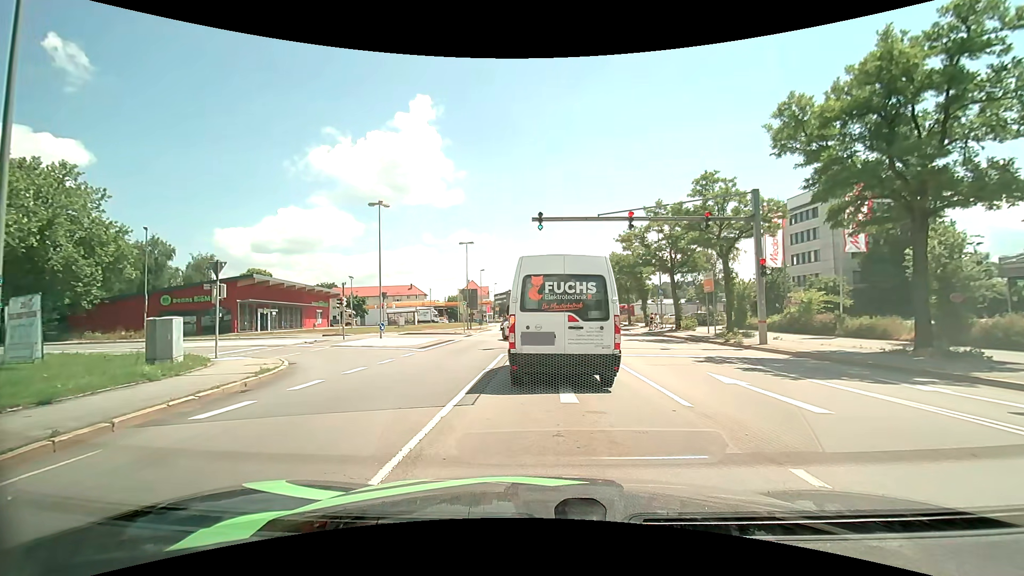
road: primary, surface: asphalt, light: Day
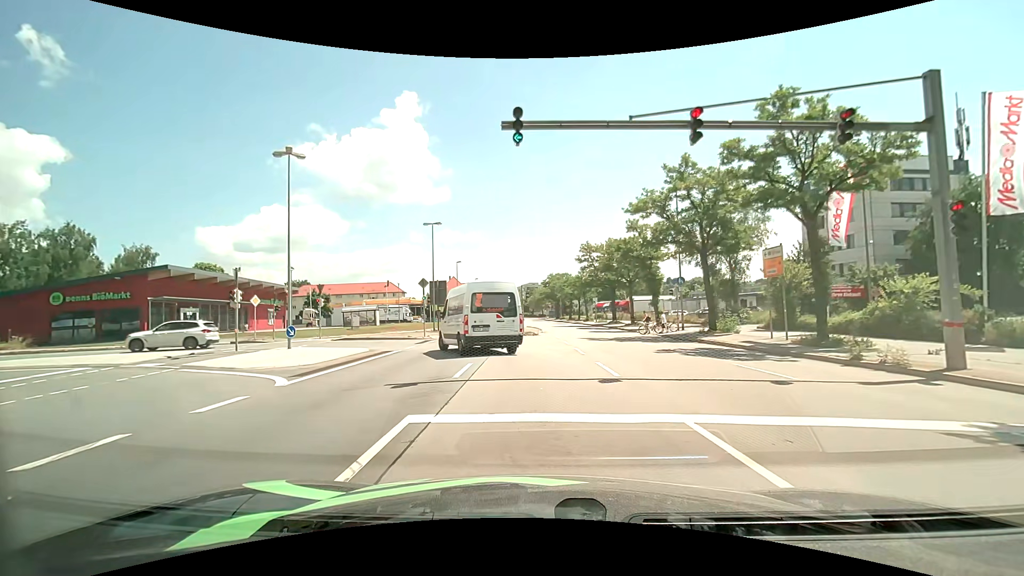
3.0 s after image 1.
(+0.1, +11.8) m; +1°
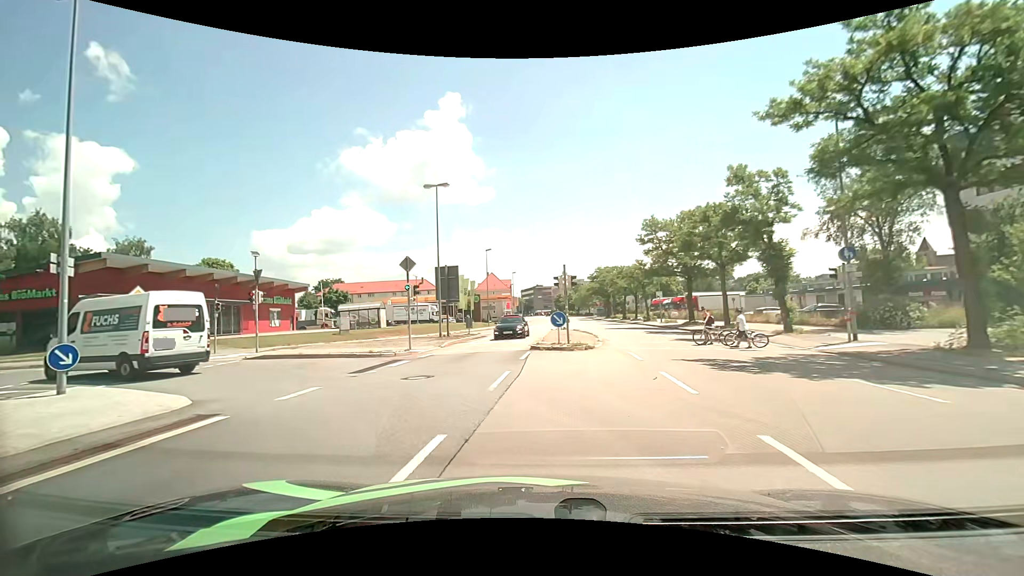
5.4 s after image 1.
(-0.2, +14.4) m; -4°
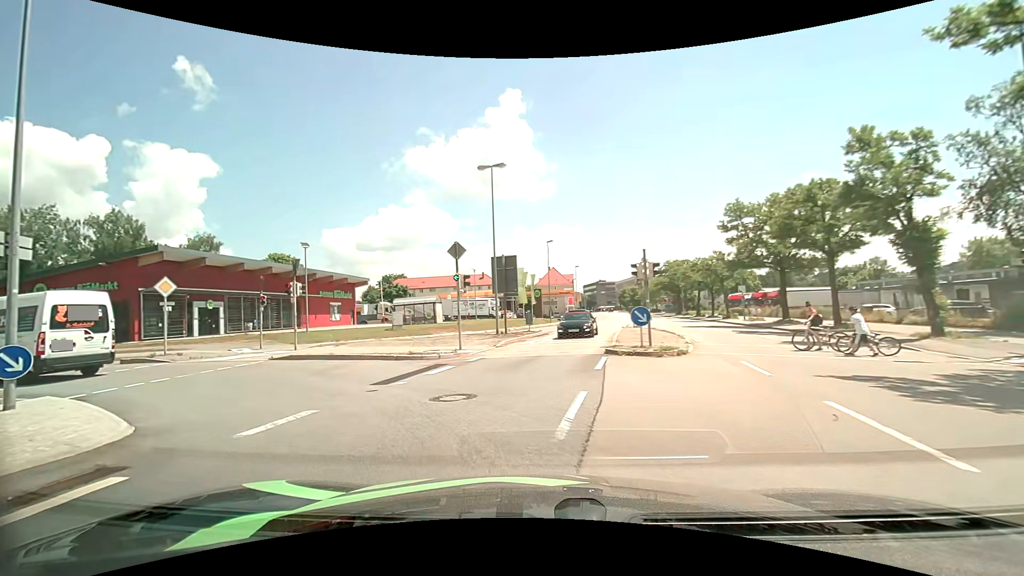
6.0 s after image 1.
(-0.2, +3.6) m; -6°
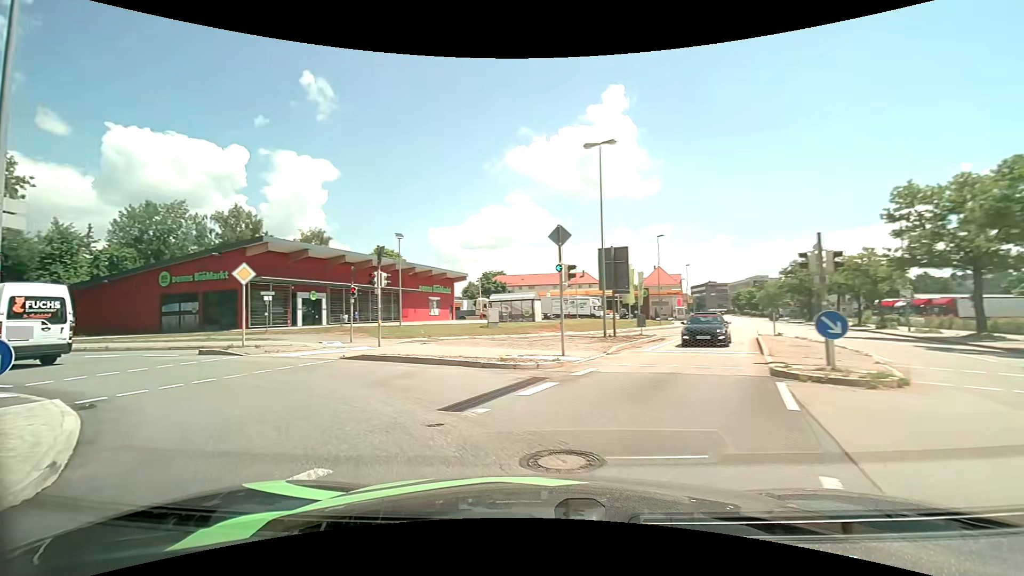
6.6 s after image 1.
(-0.4, +3.7) m; -11°
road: primary_link
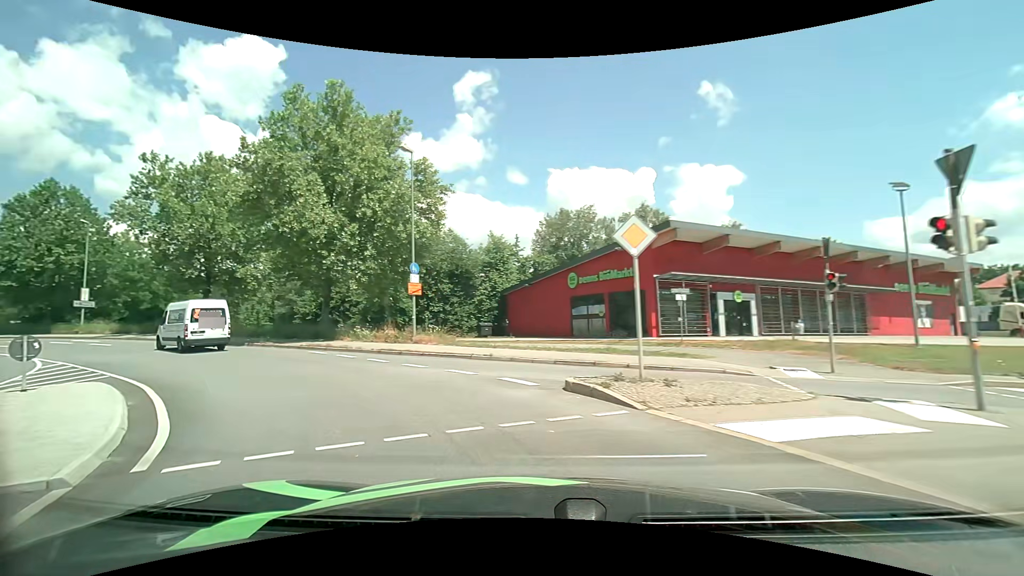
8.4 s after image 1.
(-4.3, +10.5) m; -45°
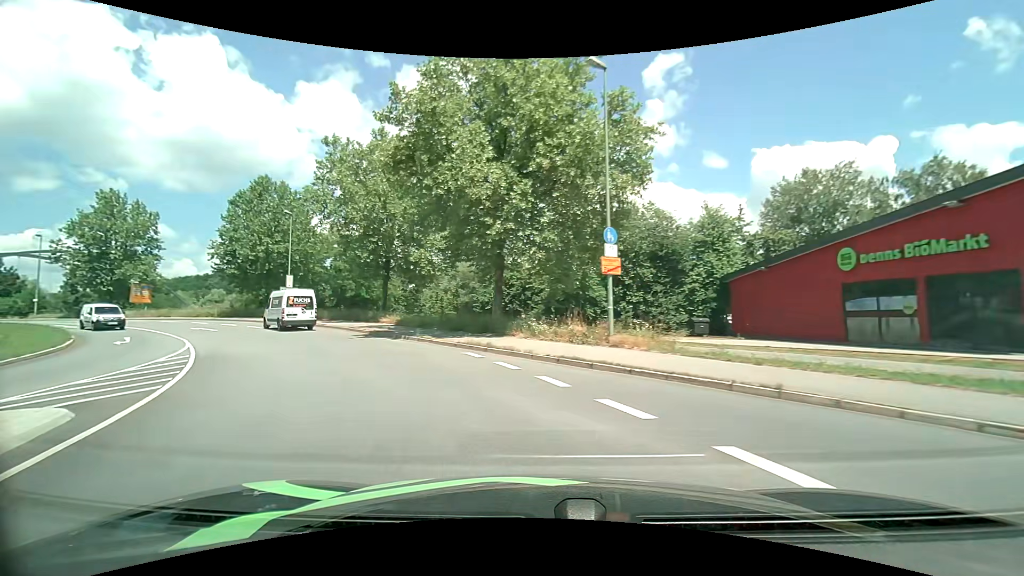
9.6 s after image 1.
(-1.7, +8.5) m; -21°
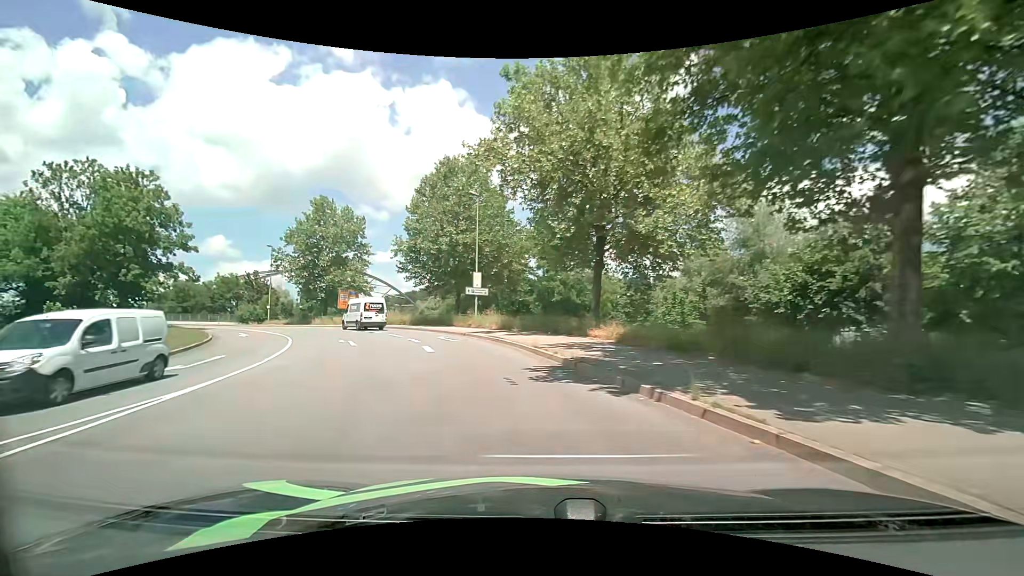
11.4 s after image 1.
(-3.7, +14.9) m; -25°
(-1, +10) (-3, +20) (-6, +29) (-11, +38) (-17, +46) (-25, +52) (-33, +58) (-42, +62) (-51, +66) (-61, +70) m
